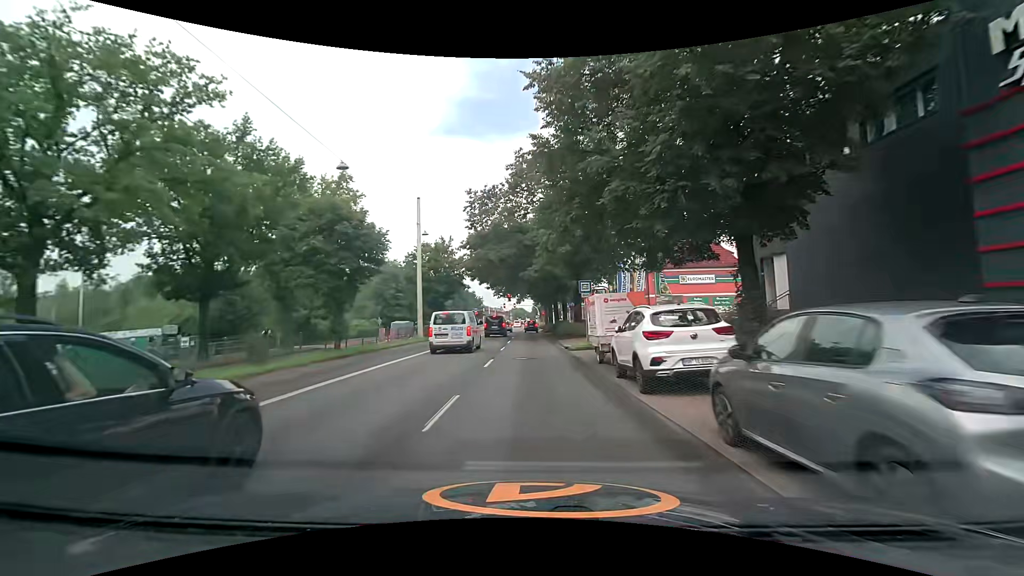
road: primary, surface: asphalt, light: Day
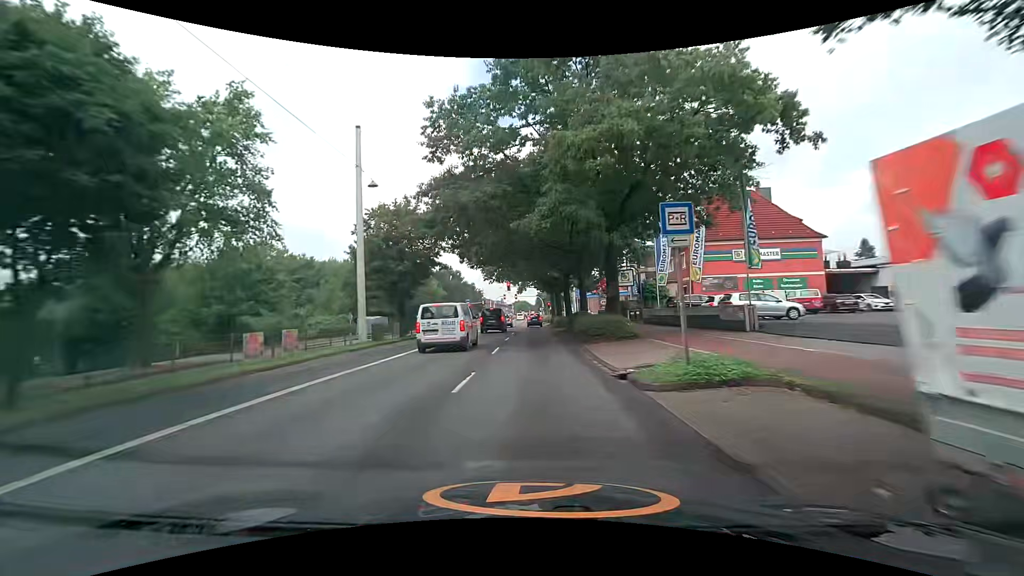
(0.0, +14.8) m; -1°
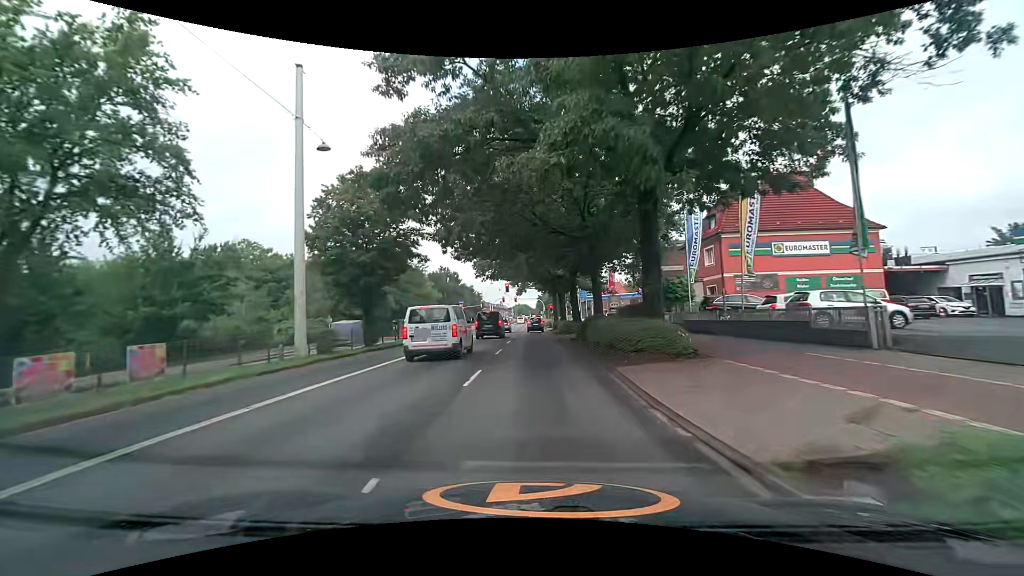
(+0.1, +7.1) m; +1°
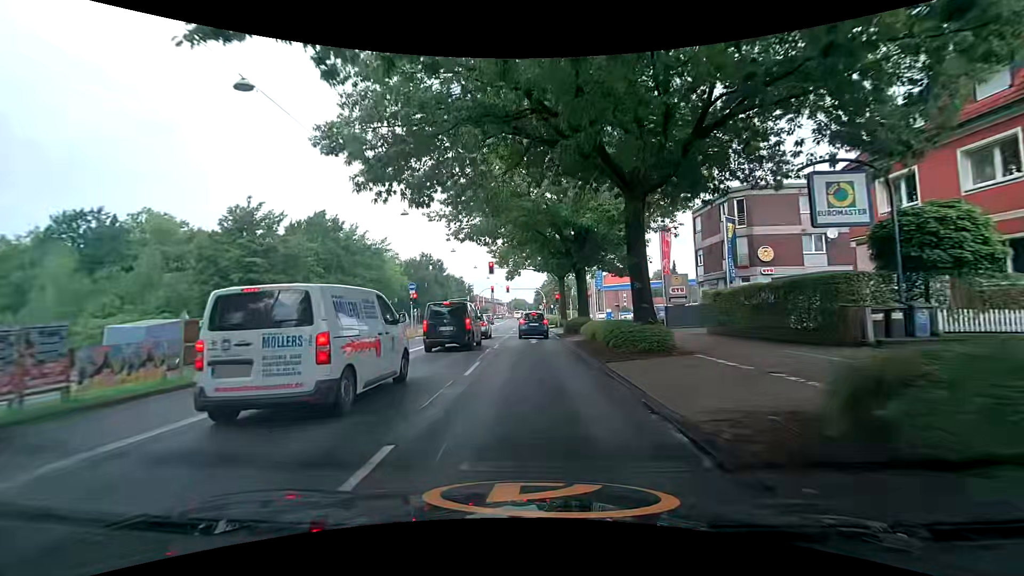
(-0.2, +24.5) m; 0°
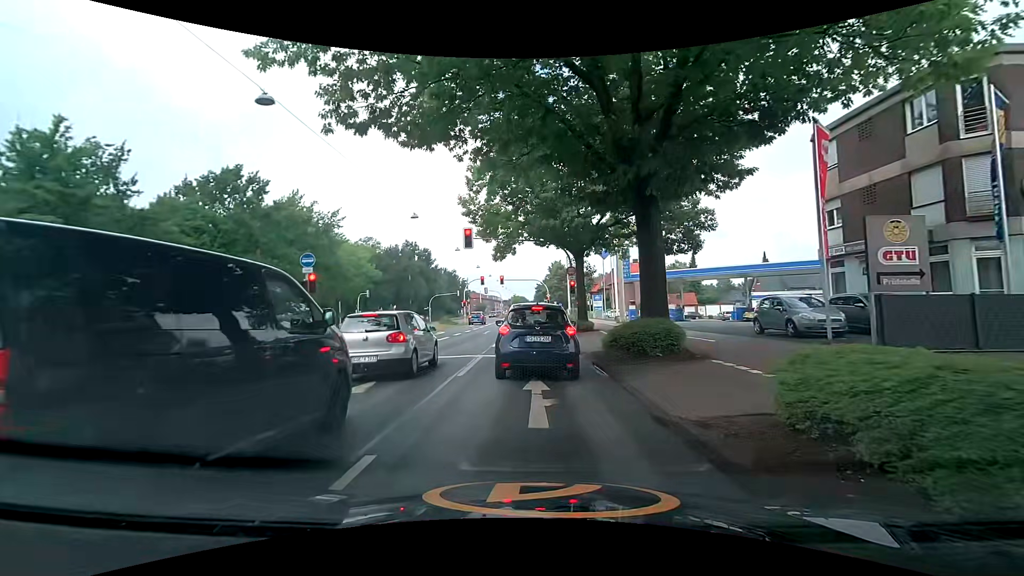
(-0.1, +17.6) m; 0°
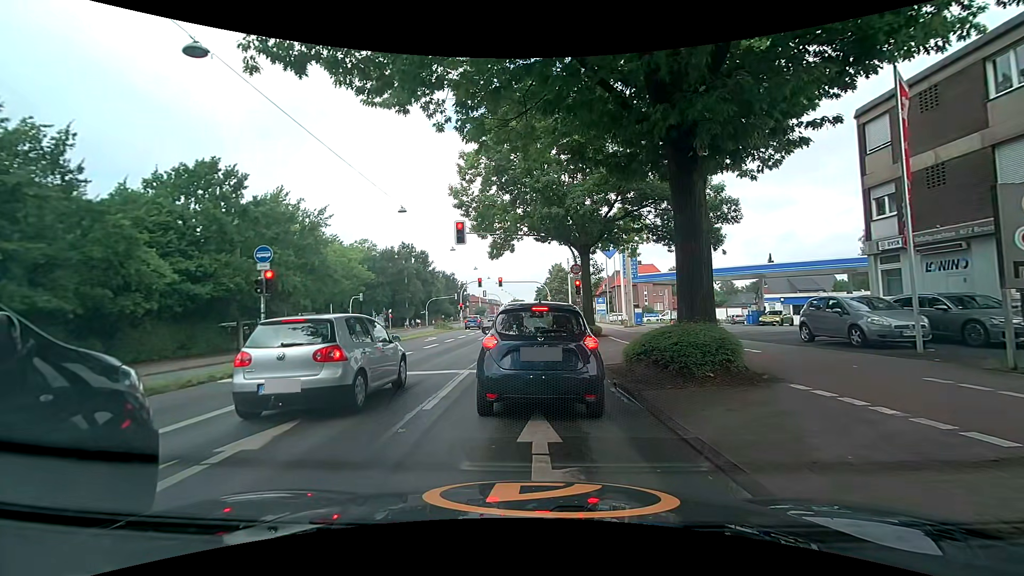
(-0.1, +3.2) m; 0°
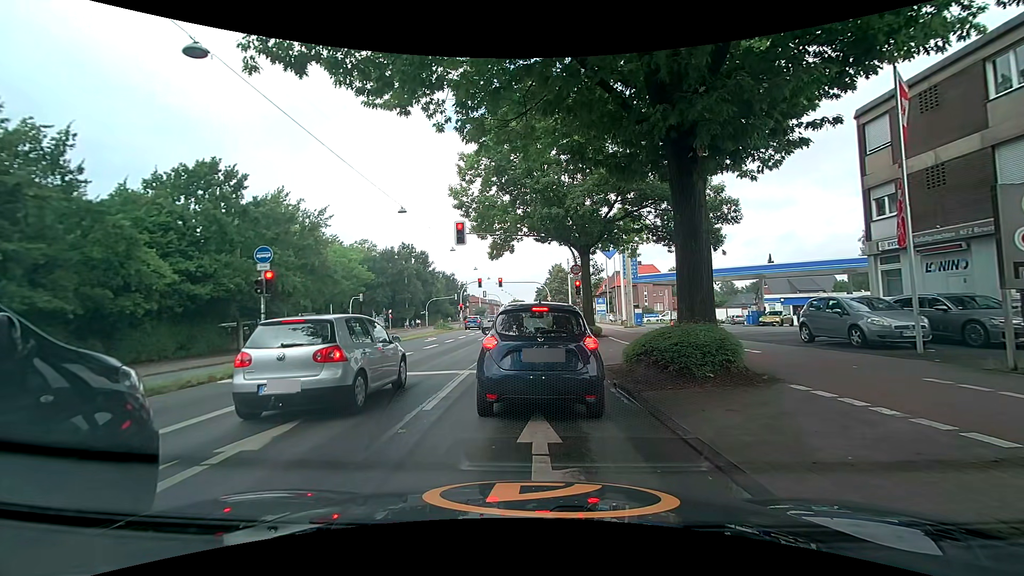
(0.0, +0.1) m; 0°
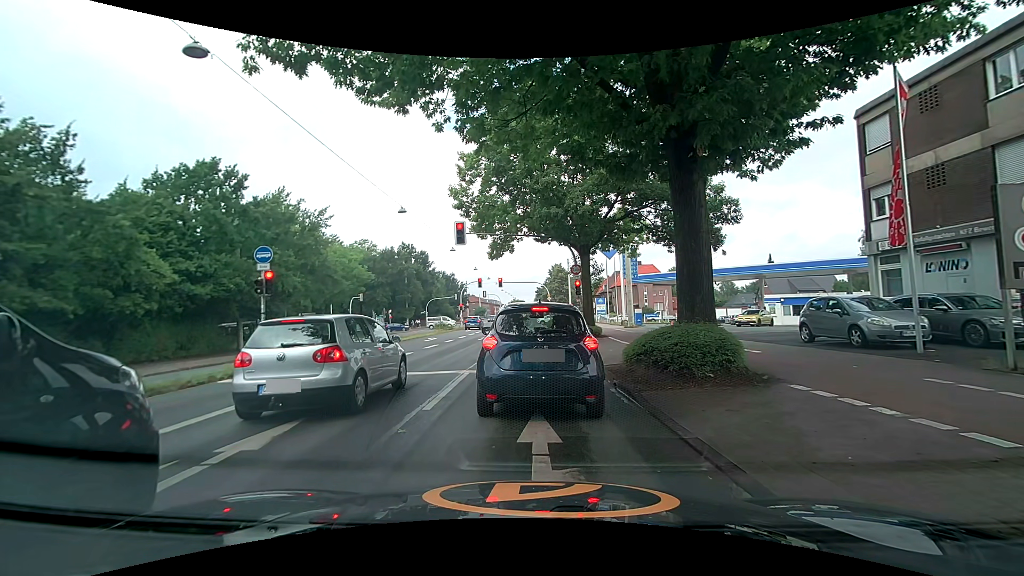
(0.0, 0.0) m; 0°
